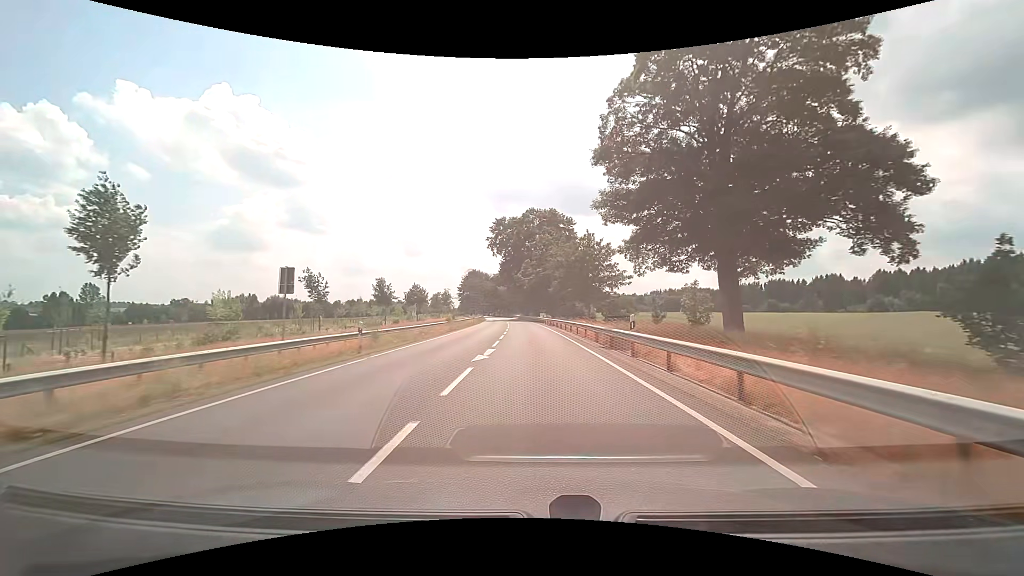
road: primary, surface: asphalt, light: Day
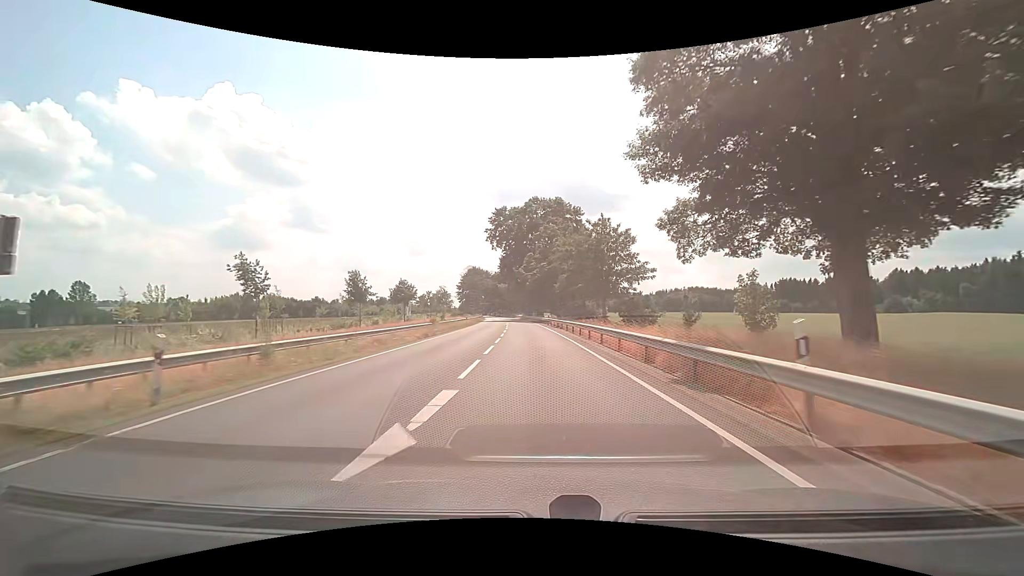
(0.0, +9.9) m; 0°
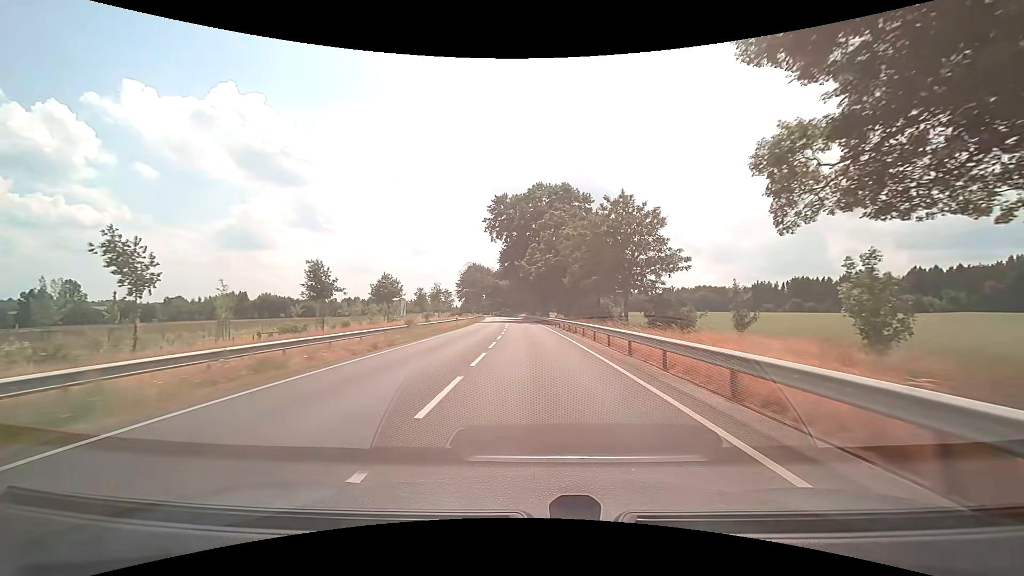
(0.0, +9.9) m; 0°
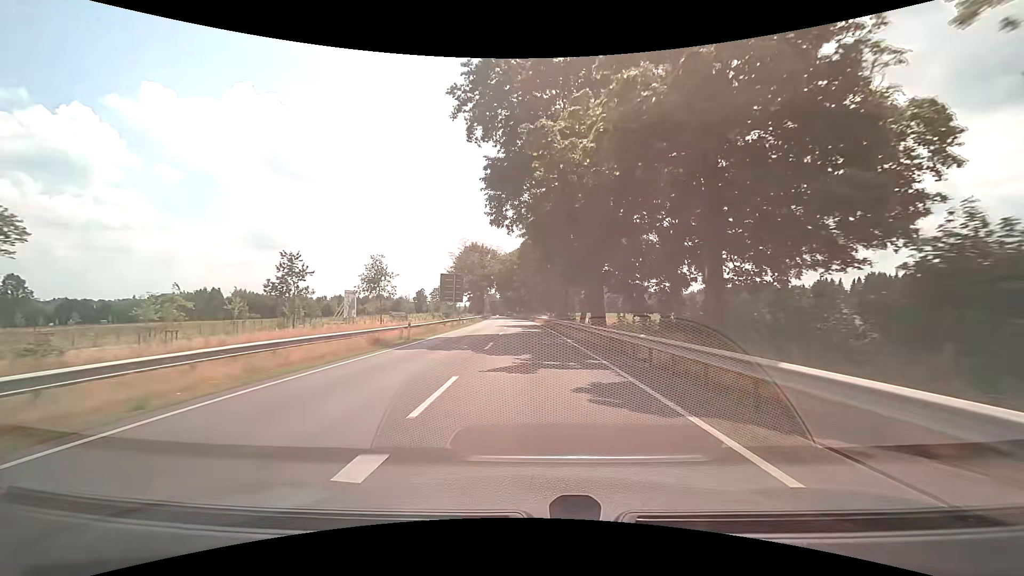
(-1.0, +48.9) m; -3°
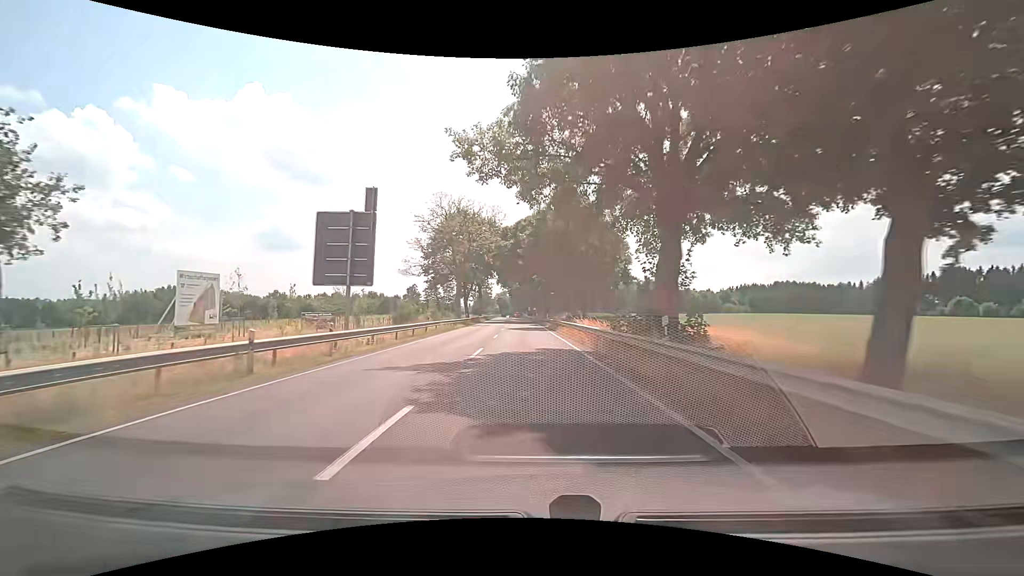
(-0.3, +39.0) m; -1°
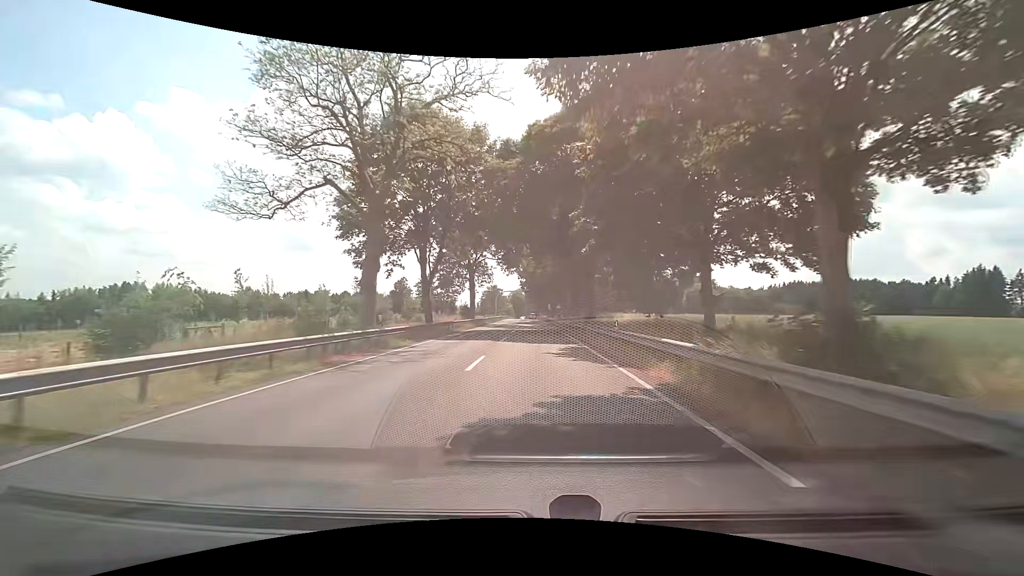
(-1.1, +39.4) m; -2°
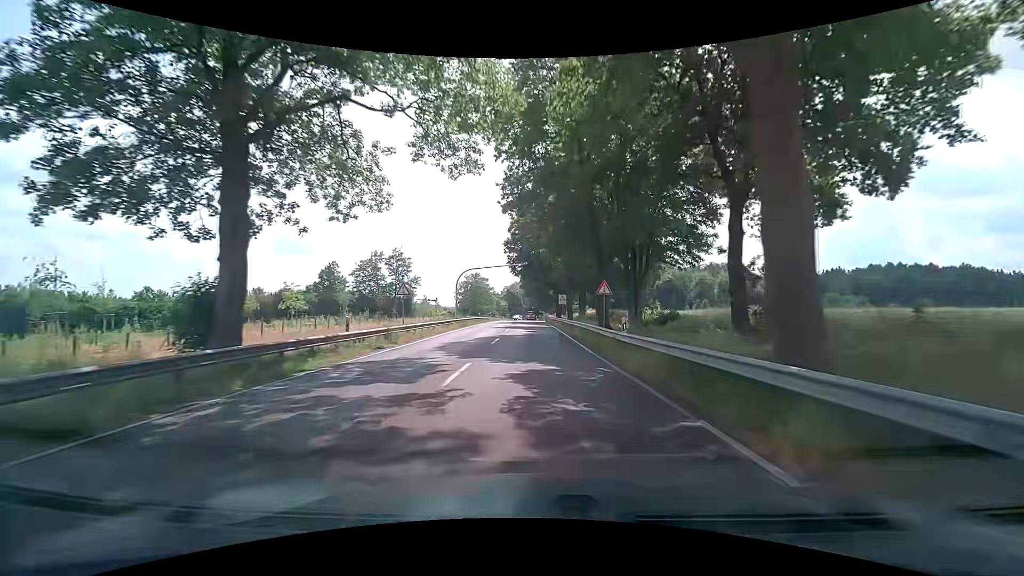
(+0.1, +50.4) m; 0°
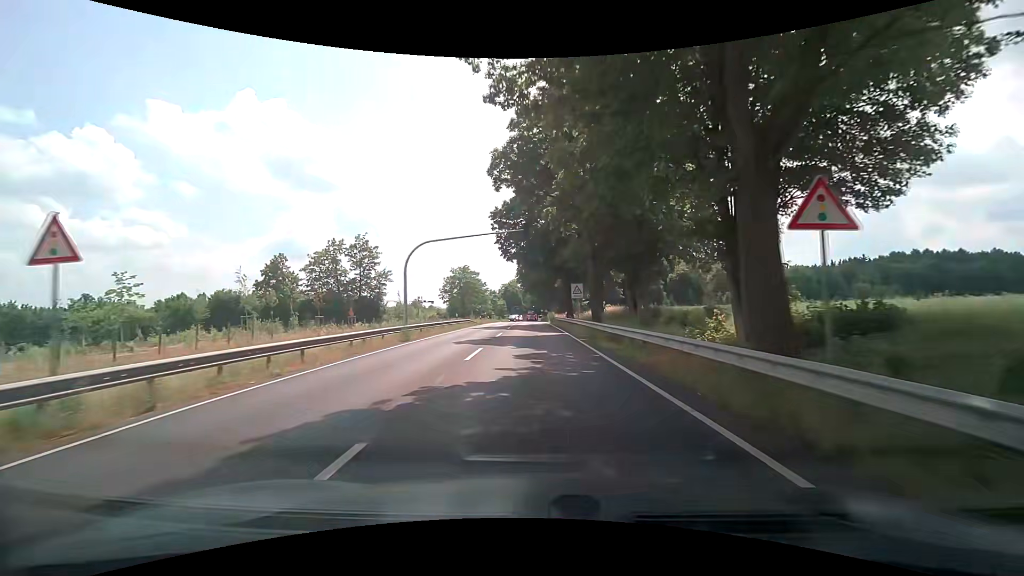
(+0.1, +20.0) m; 0°
(0, +10) (0, +20) (0, +30) (0, +40) (0, +50) (0, +60) (0, +70) (0, +80) (0, +90) (0, +100) m
